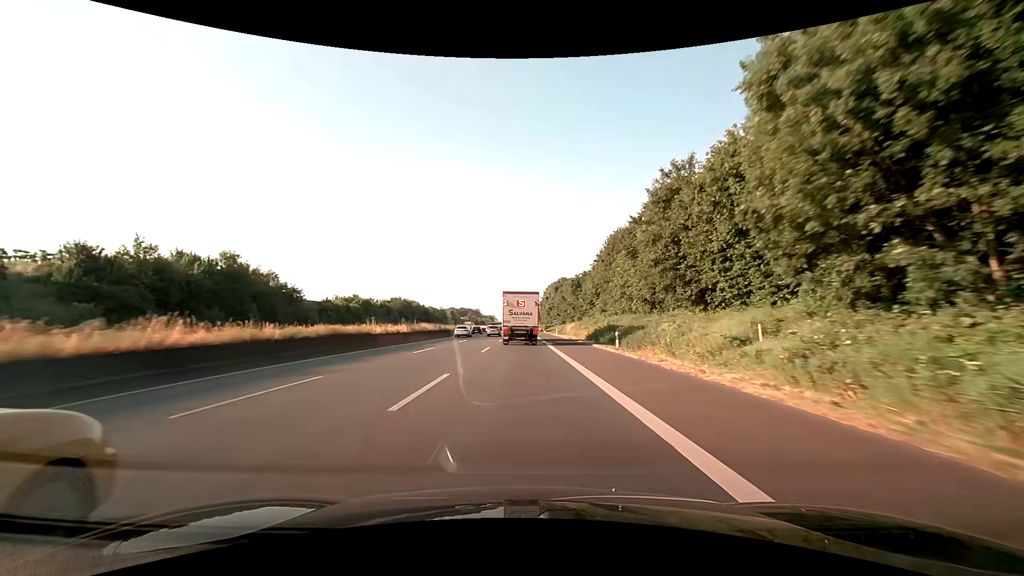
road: motorway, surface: asphalt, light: Day
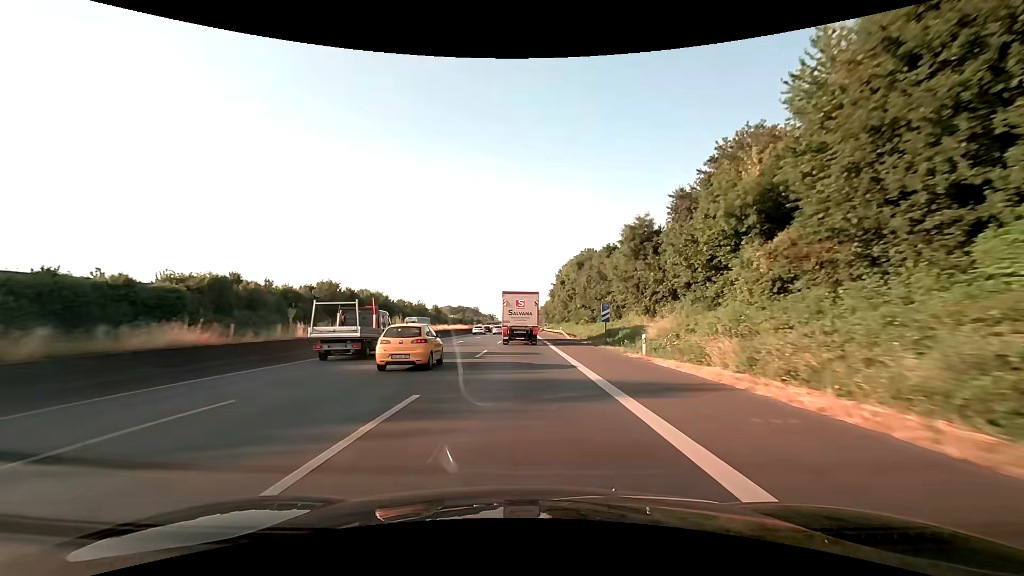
(-0.2, +58.3) m; 0°
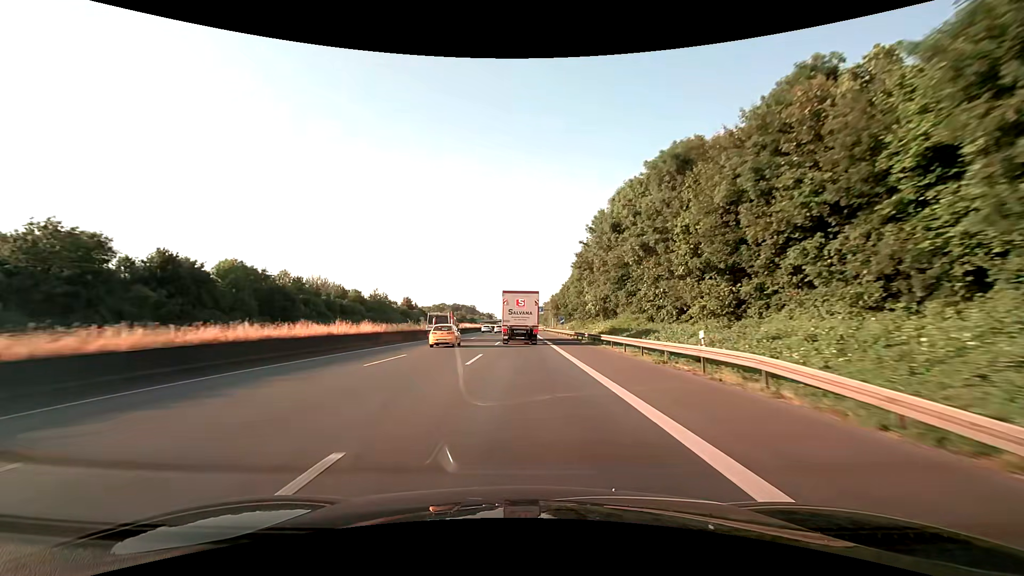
(-0.1, +58.4) m; 0°
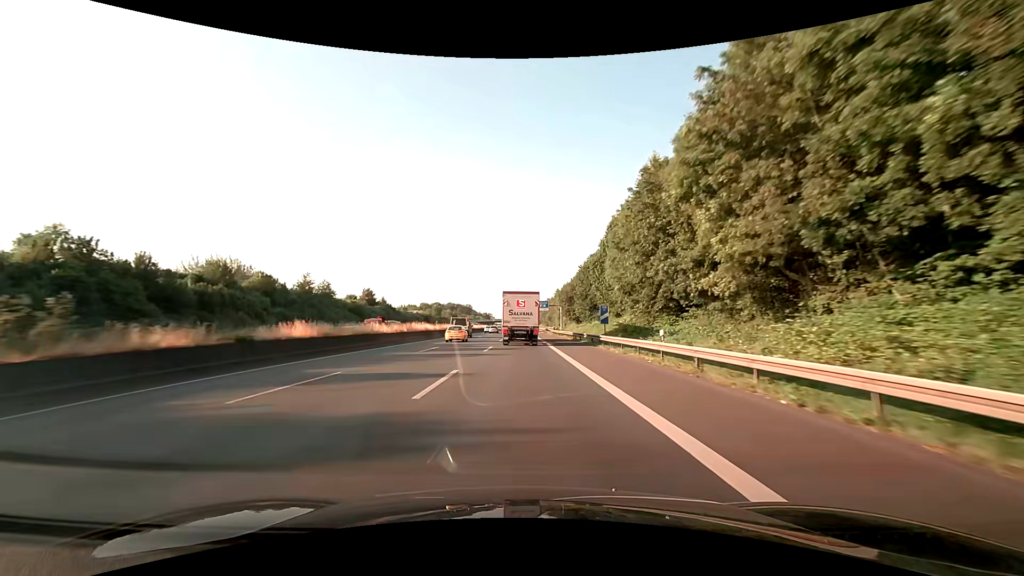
(0.0, +43.9) m; 0°
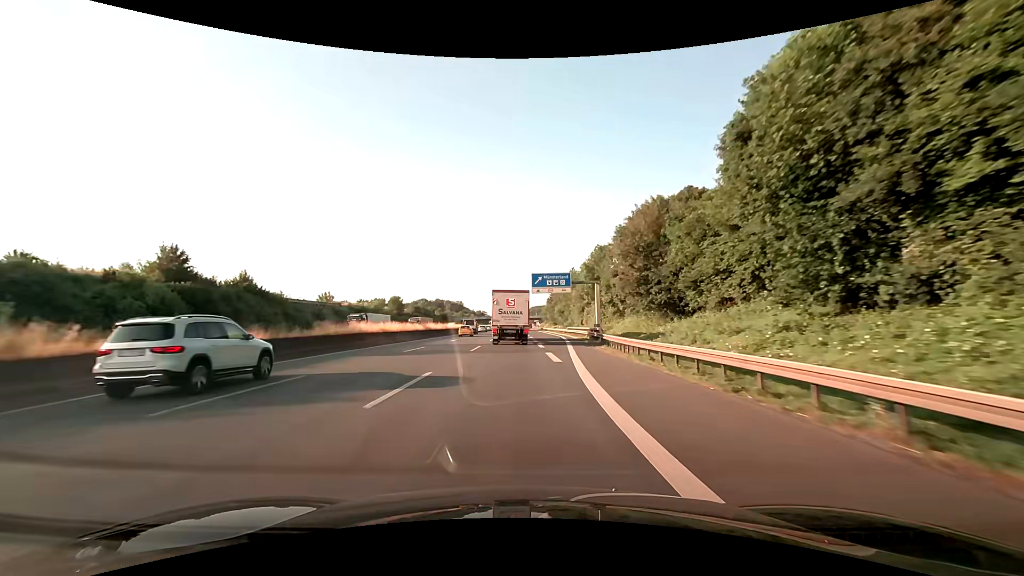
(+0.1, +73.3) m; 0°
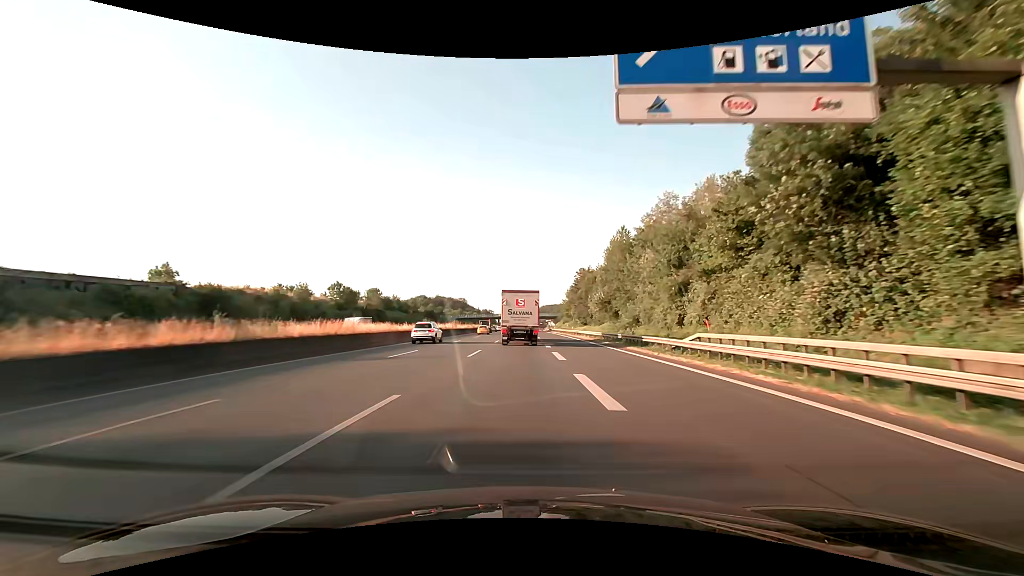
(-0.6, +58.6) m; -1°
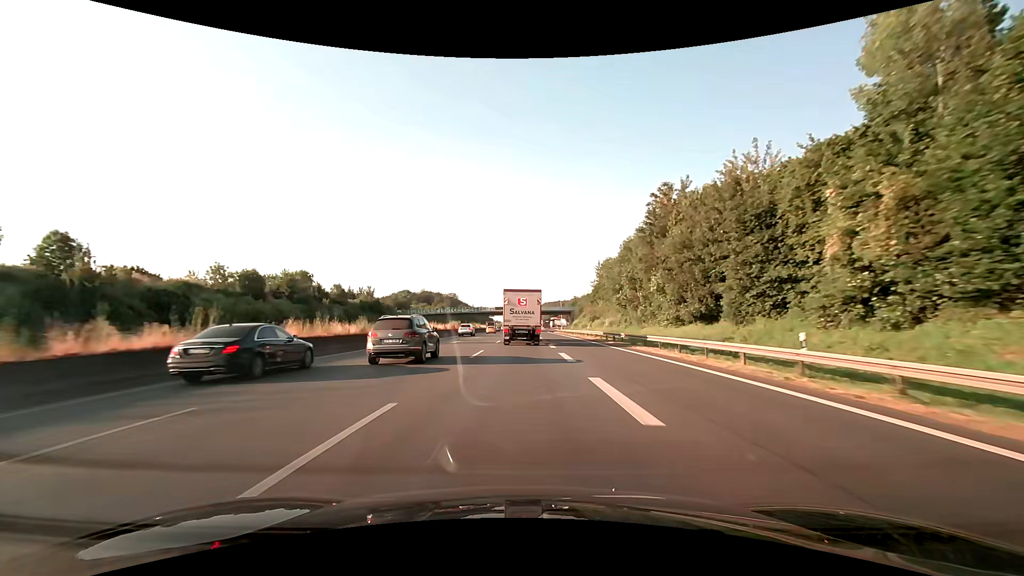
(+0.1, +73.1) m; 0°
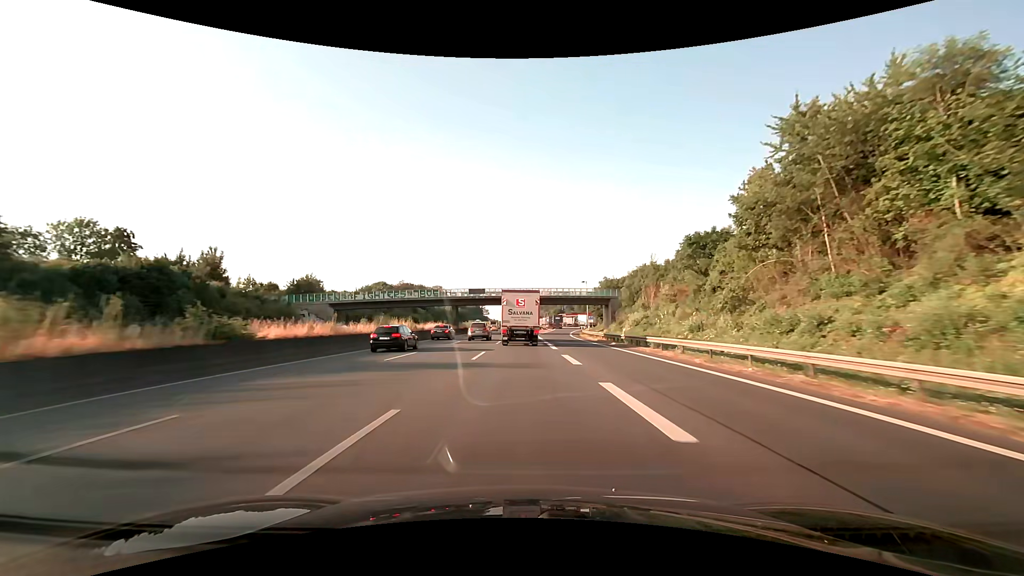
(0.0, +72.8) m; 0°
(0, +10) (0, +20) (0, +30) (0, +40) (0, +50) (0, +60) (0, +70) (0, +80) (0, +90) (0, +100) m
